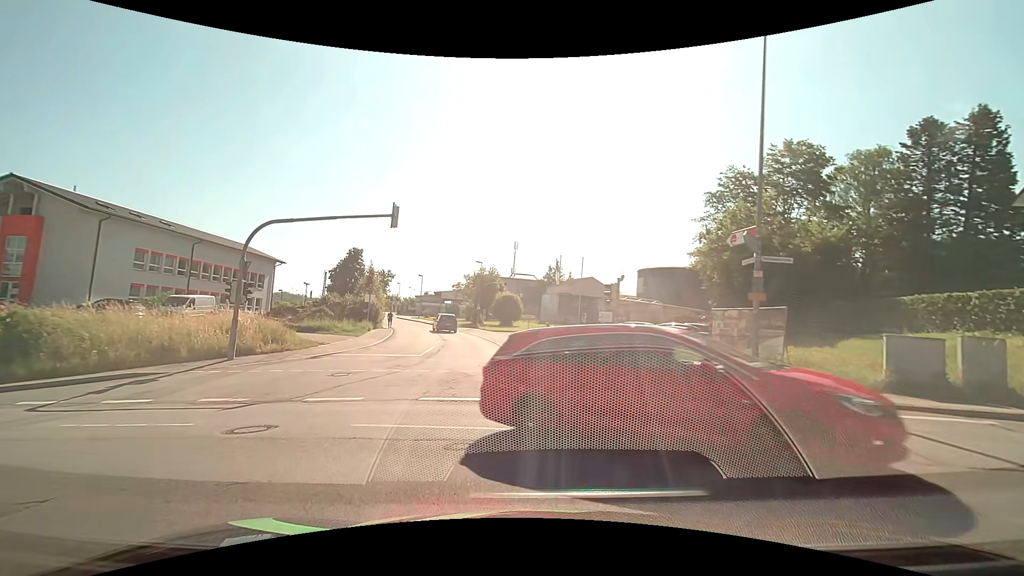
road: tertiary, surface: asphalt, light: Day
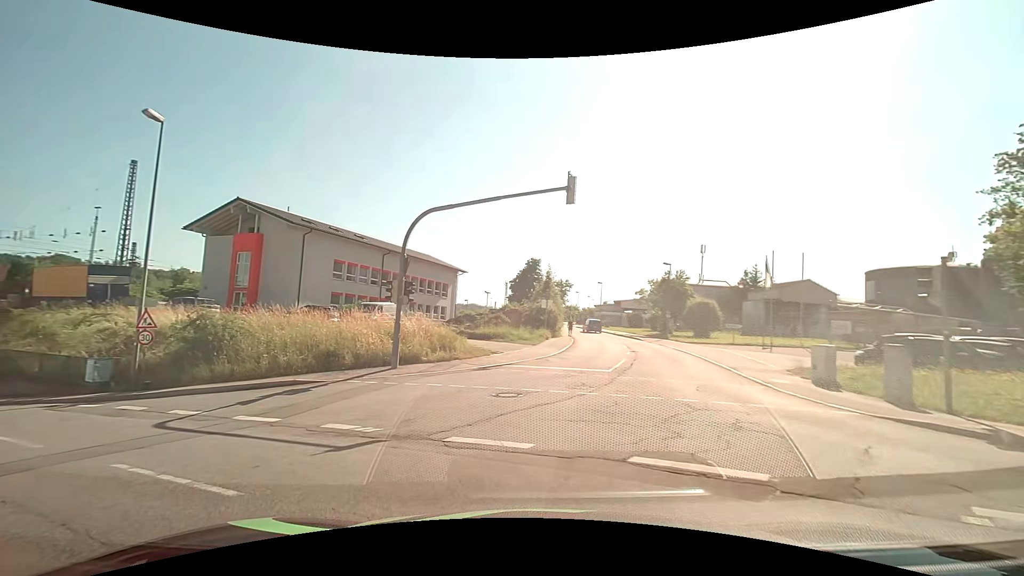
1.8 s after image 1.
(-0.7, +5.0) m; -21°
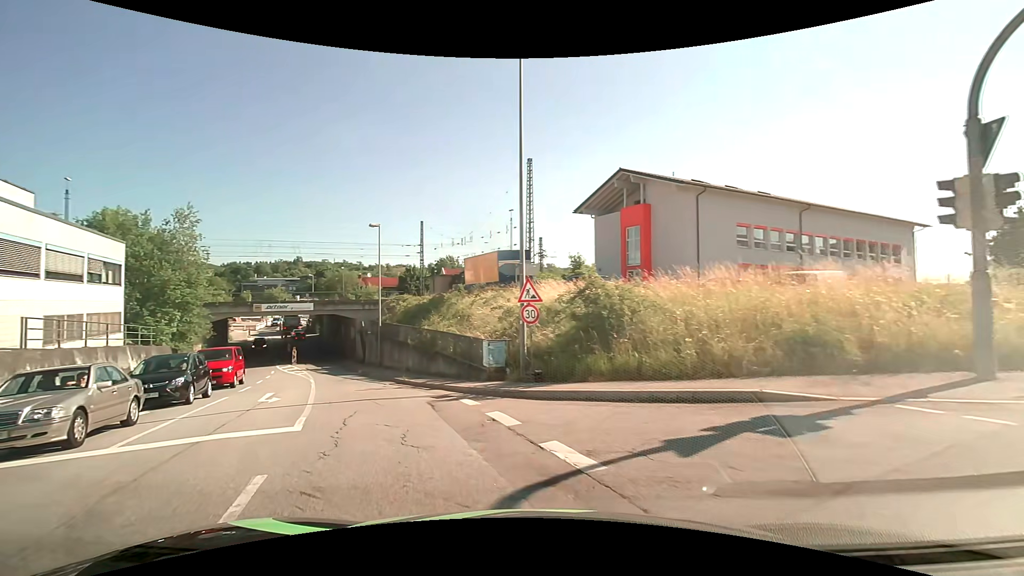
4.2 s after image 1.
(-3.3, +8.2) m; -41°
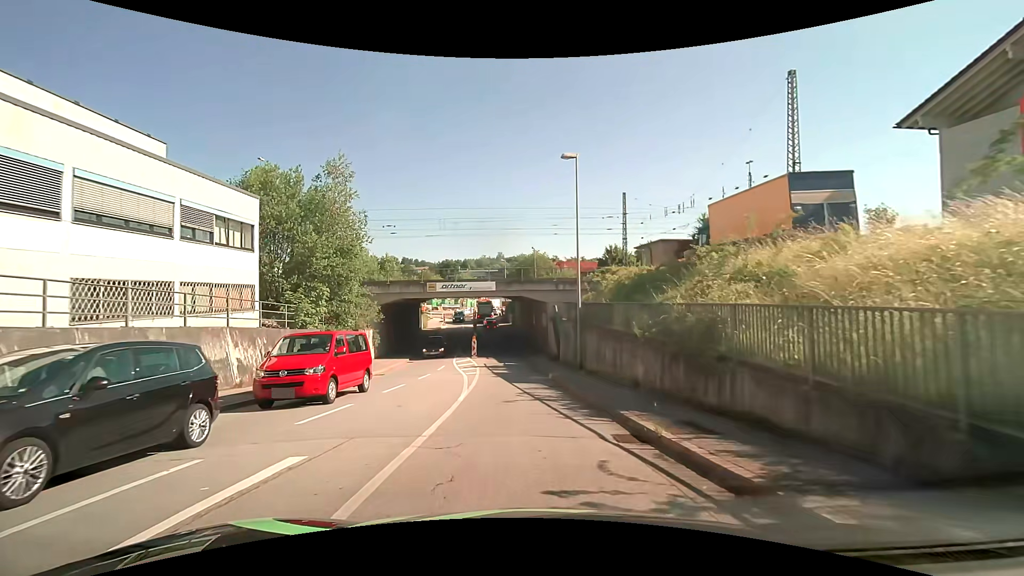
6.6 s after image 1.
(-3.5, +12.9) m; -22°
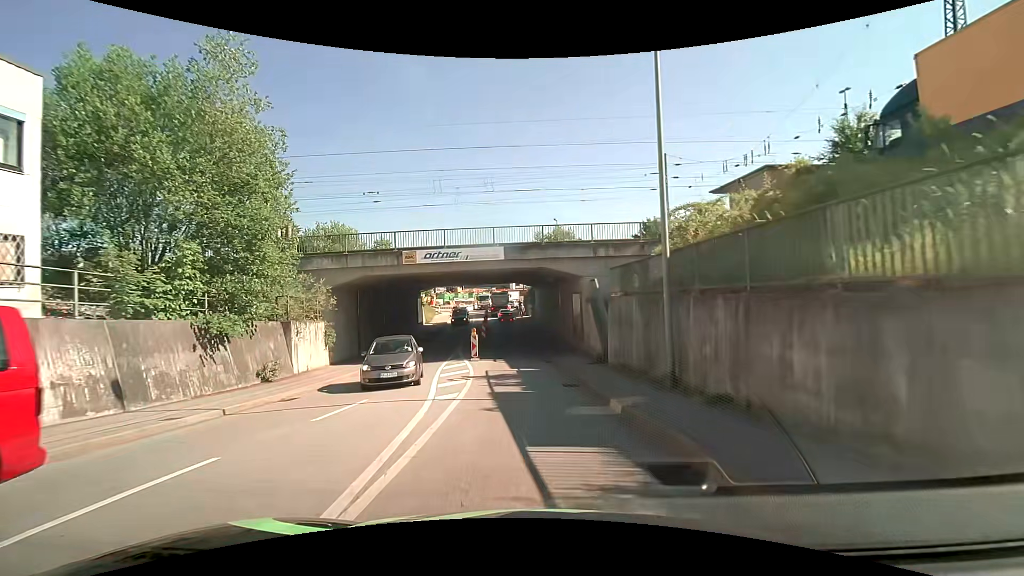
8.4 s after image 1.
(-0.4, +12.3) m; -3°
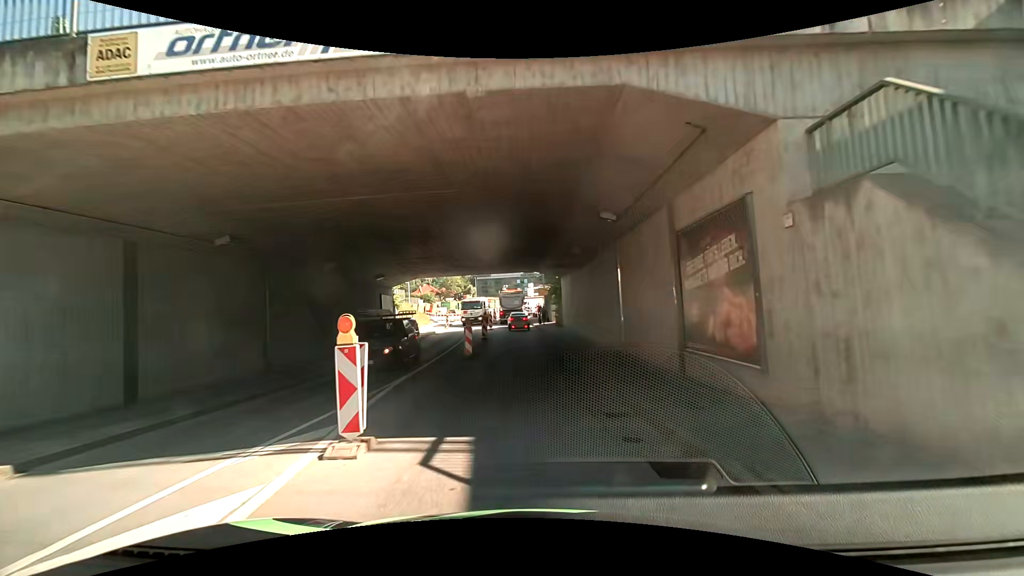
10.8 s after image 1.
(-0.4, +19.0) m; -2°
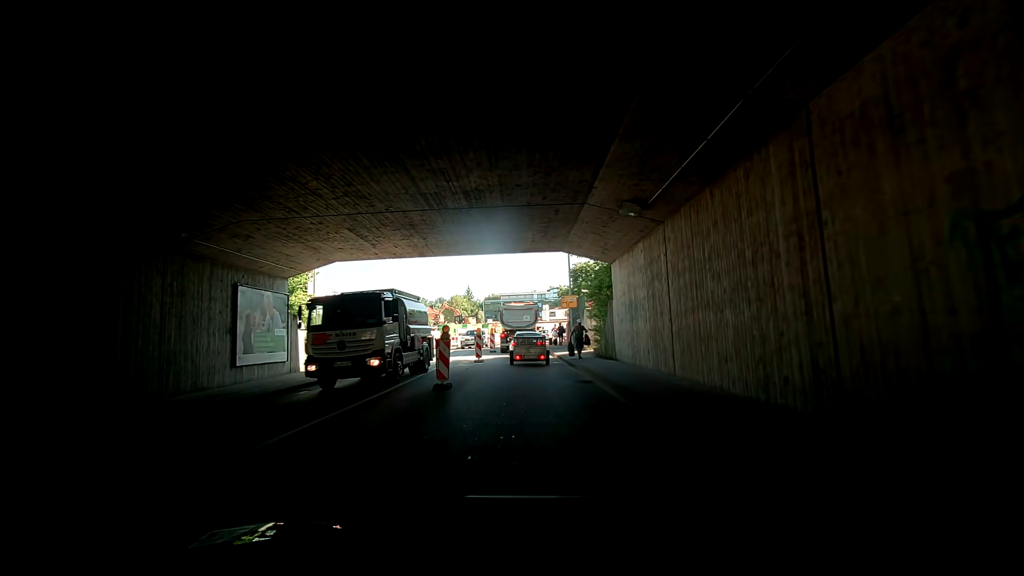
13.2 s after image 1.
(-0.5, +18.7) m; -7°
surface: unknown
